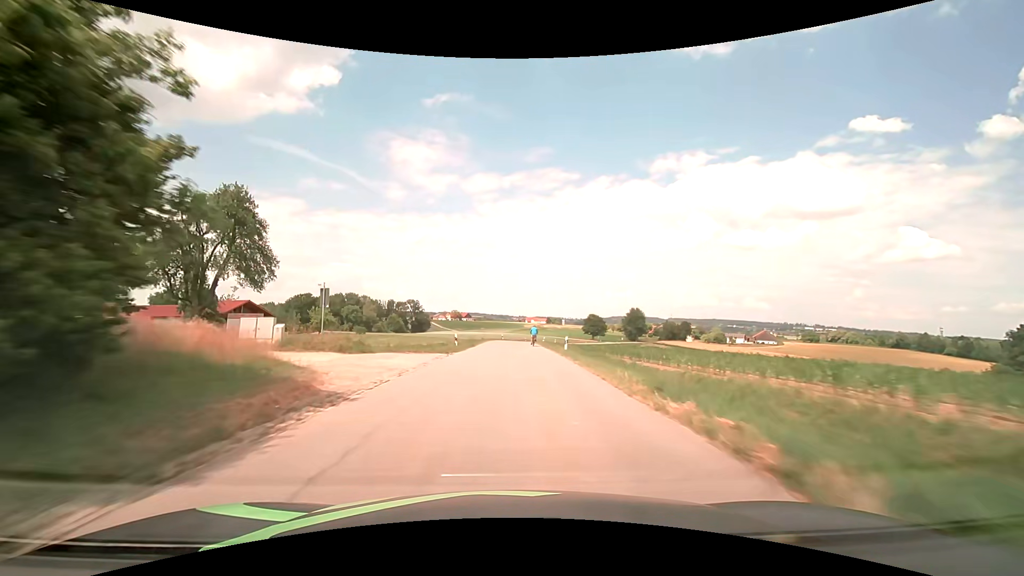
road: tertiary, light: Day
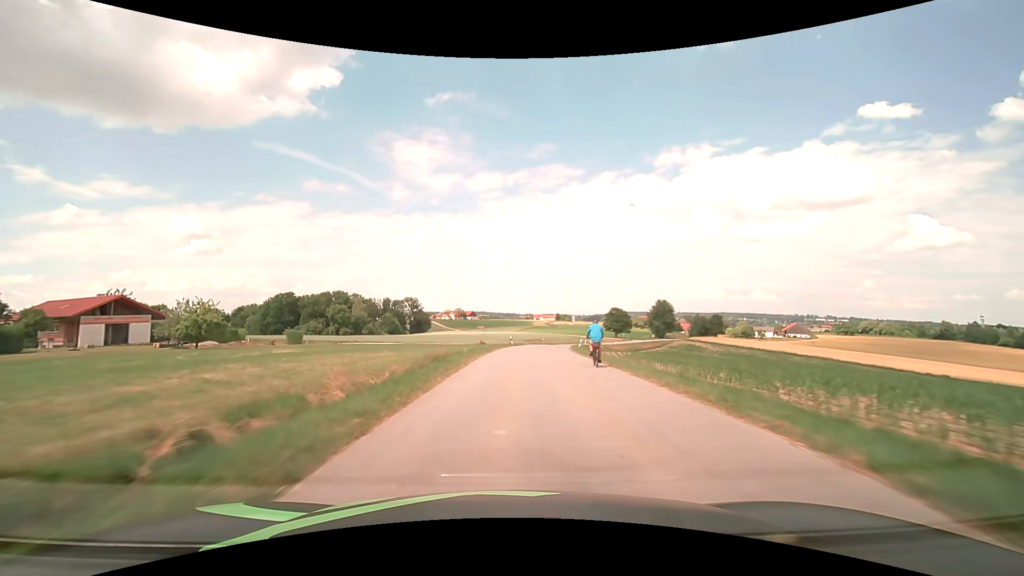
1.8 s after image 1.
(-0.6, +34.4) m; -1°
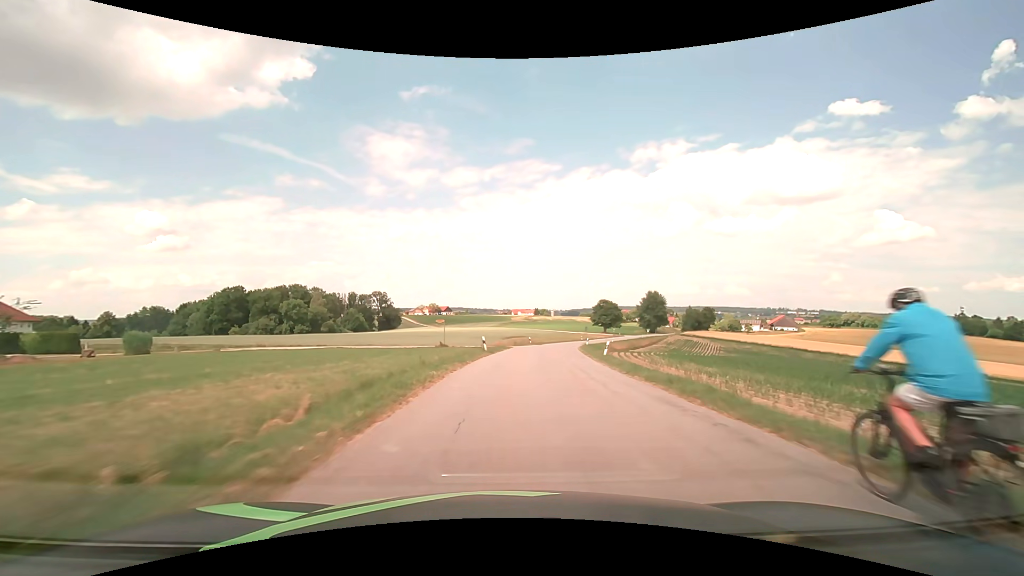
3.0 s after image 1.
(+0.4, +22.9) m; +2°
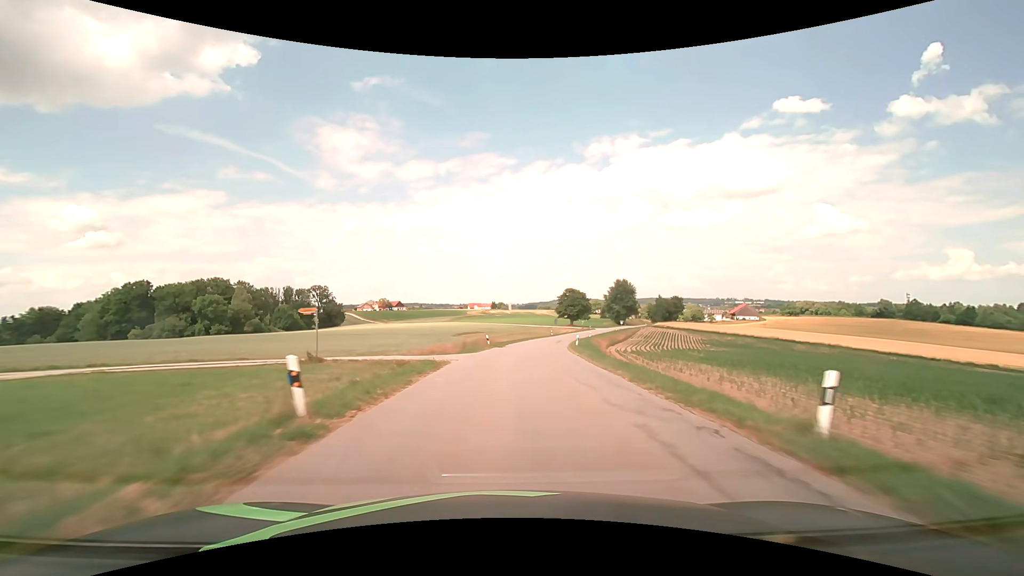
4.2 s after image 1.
(+1.0, +22.9) m; +5°
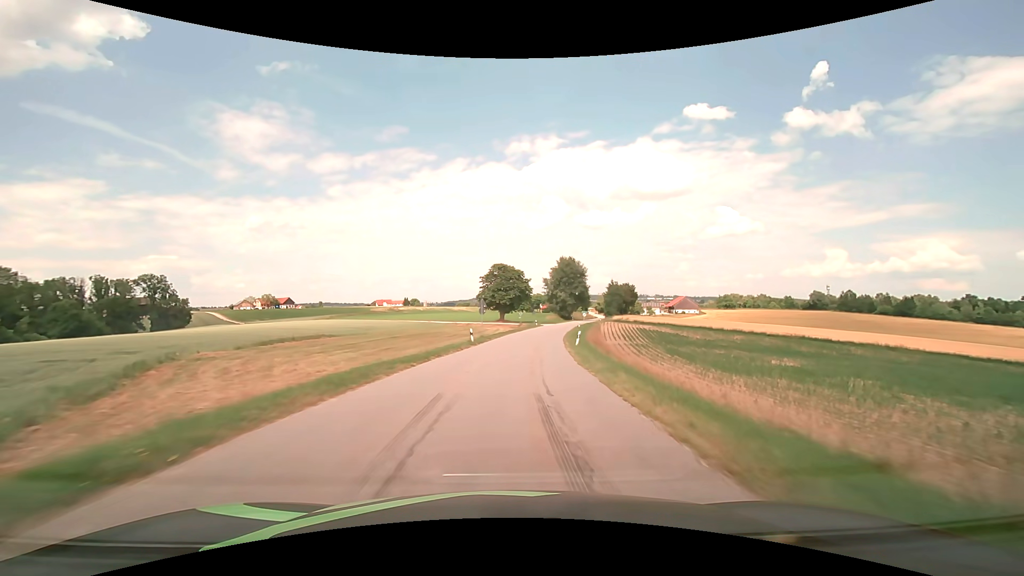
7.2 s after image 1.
(+5.1, +57.0) m; +9°
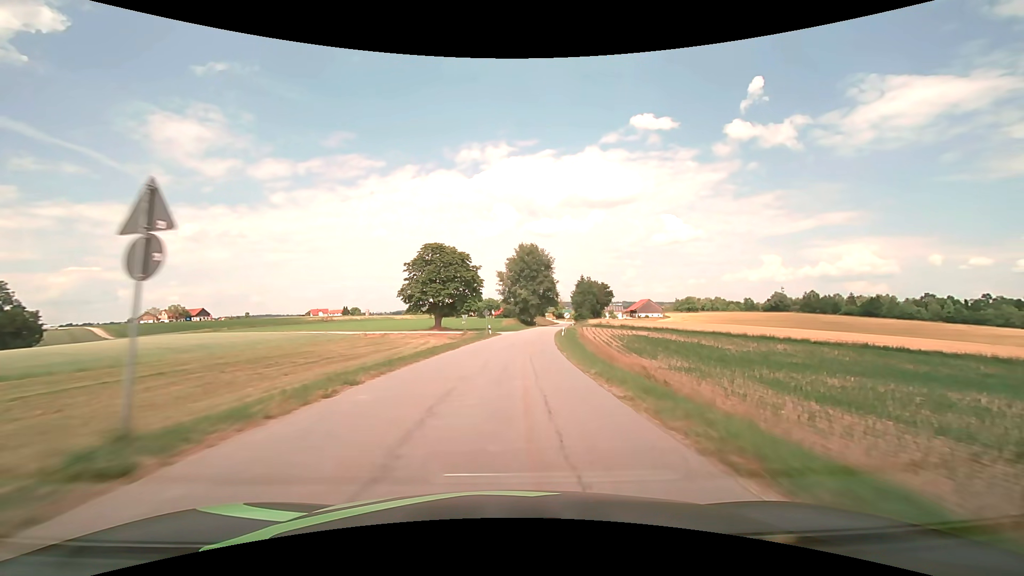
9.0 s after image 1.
(+1.7, +34.0) m; +6°
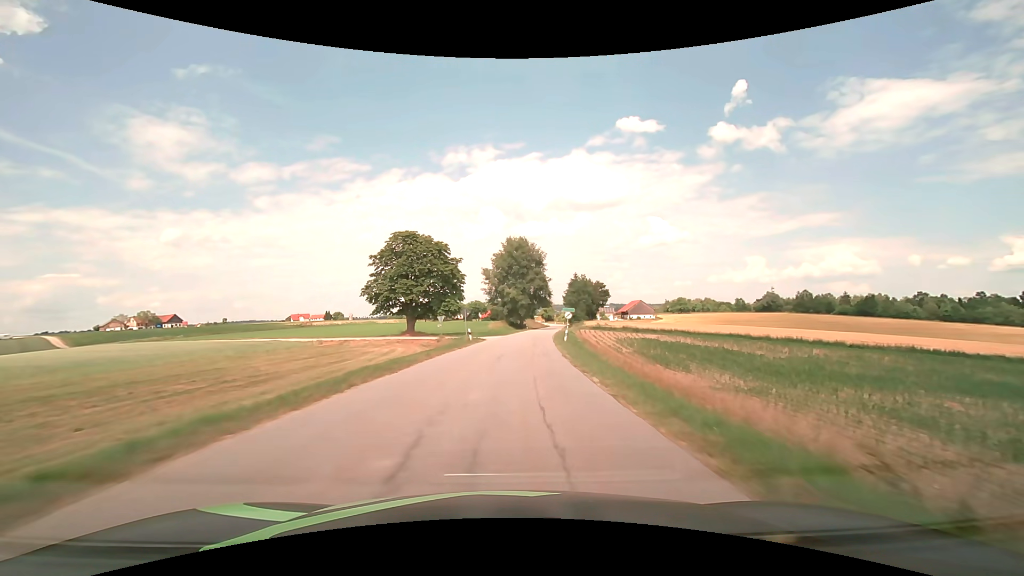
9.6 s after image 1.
(+0.1, +11.3) m; +1°
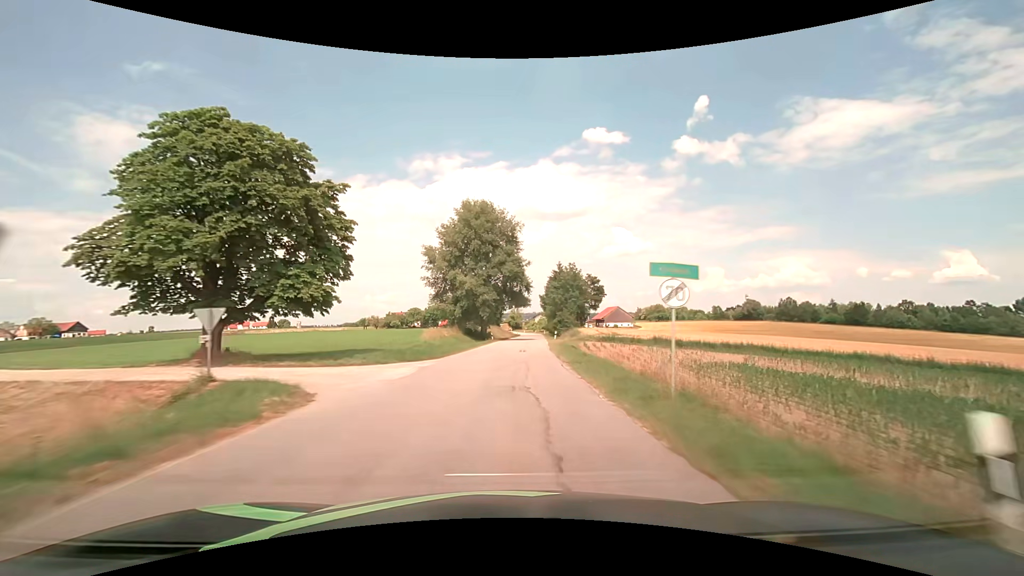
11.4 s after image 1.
(+1.2, +33.7) m; +4°
(0, +10) (0, +20) (+1, +30) (+1, +40) (+2, +50) (+3, +60) (+3, +70) (+4, +80) (+5, +90) (+5, +100) m
